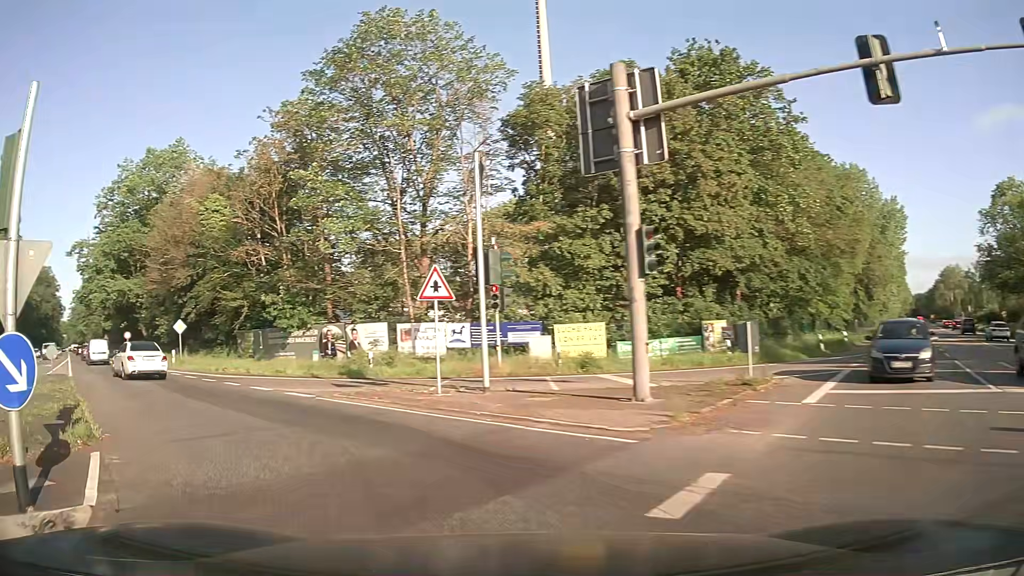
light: Day
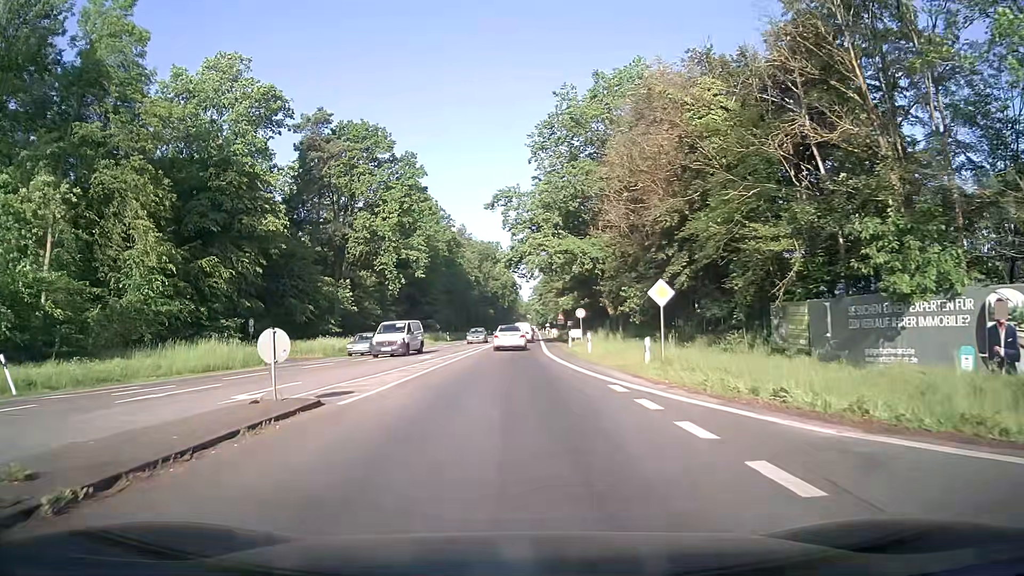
(-8.2, +17.8) m; -40°
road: secondary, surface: asphalt
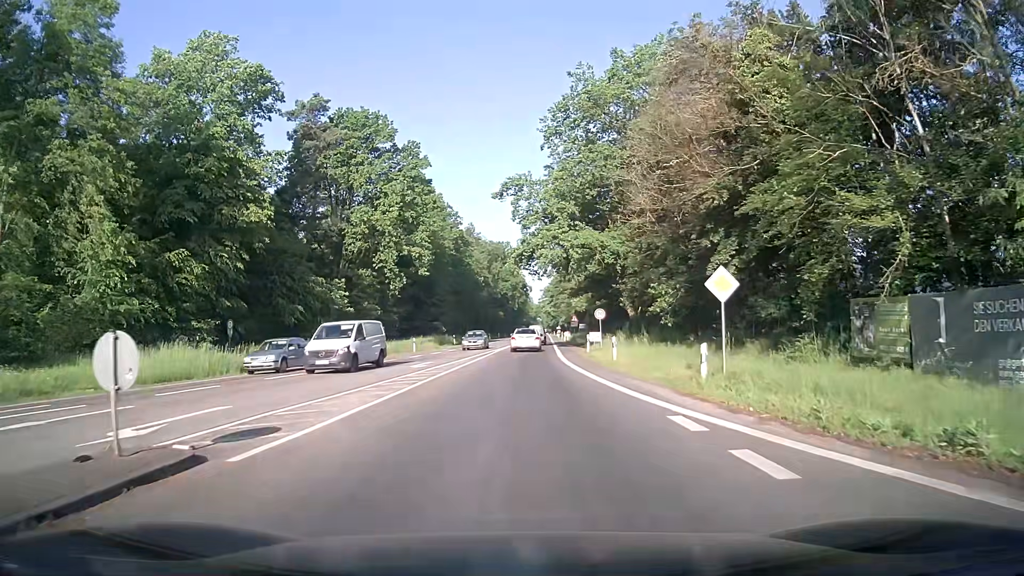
(0.0, +5.3) m; 0°
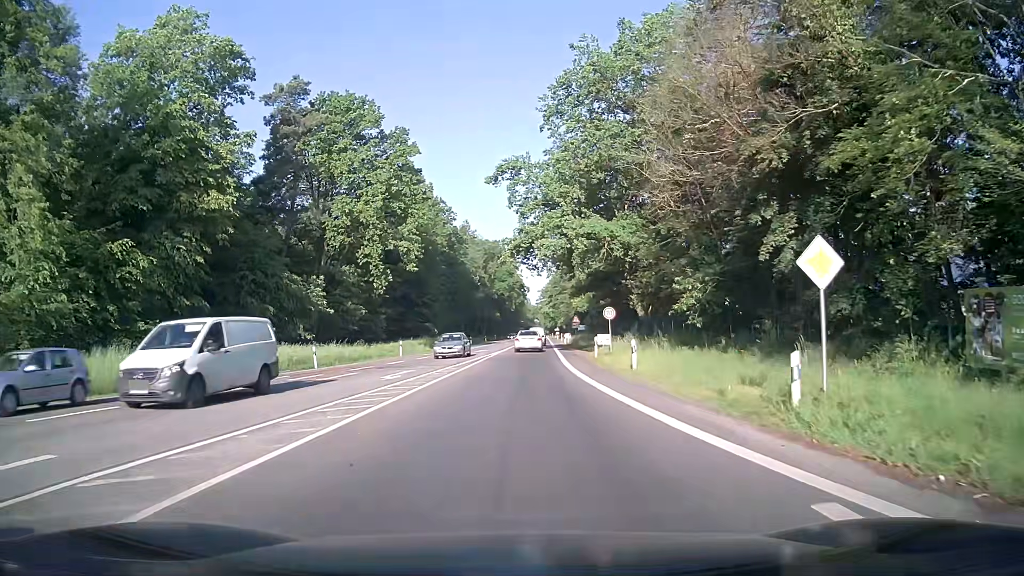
(0.0, +5.6) m; 0°
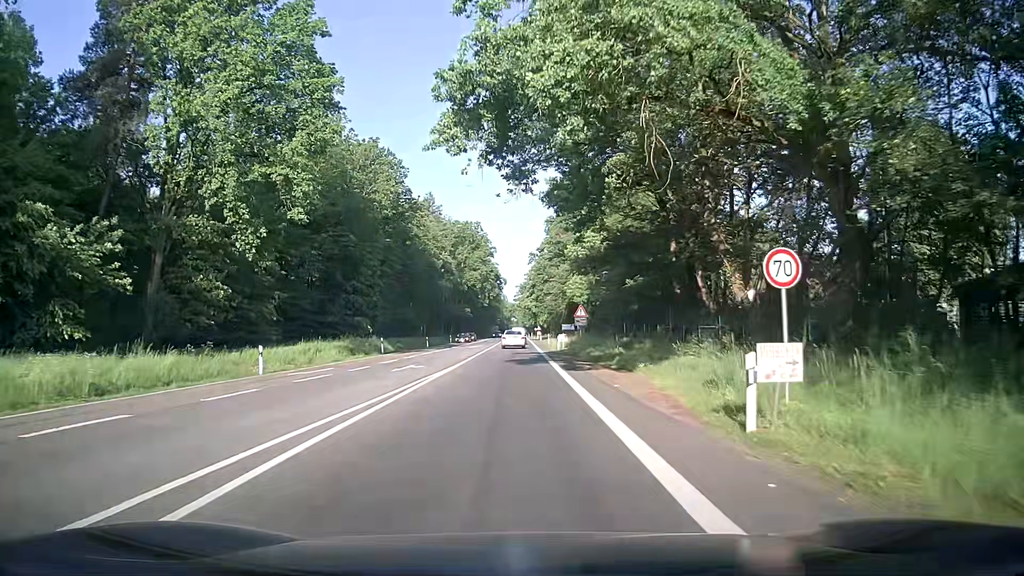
(+0.5, +26.5) m; +3°
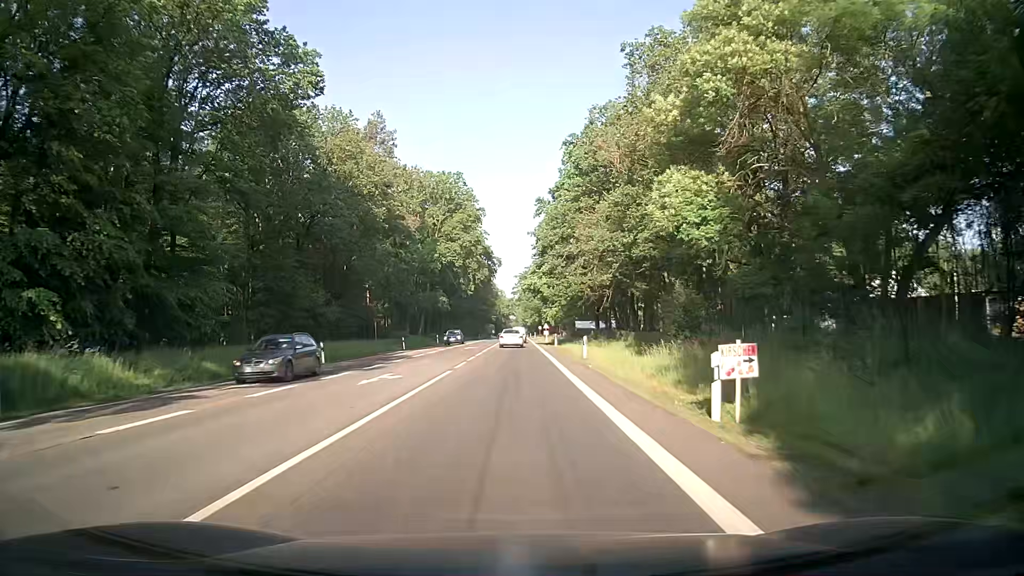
(-0.4, +42.3) m; -1°
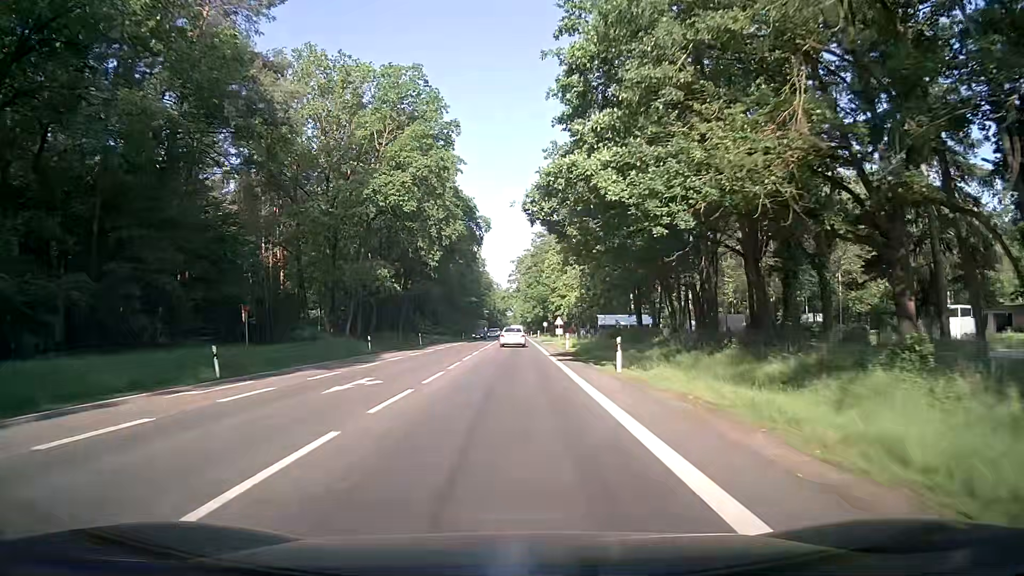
(+0.6, +38.7) m; 0°
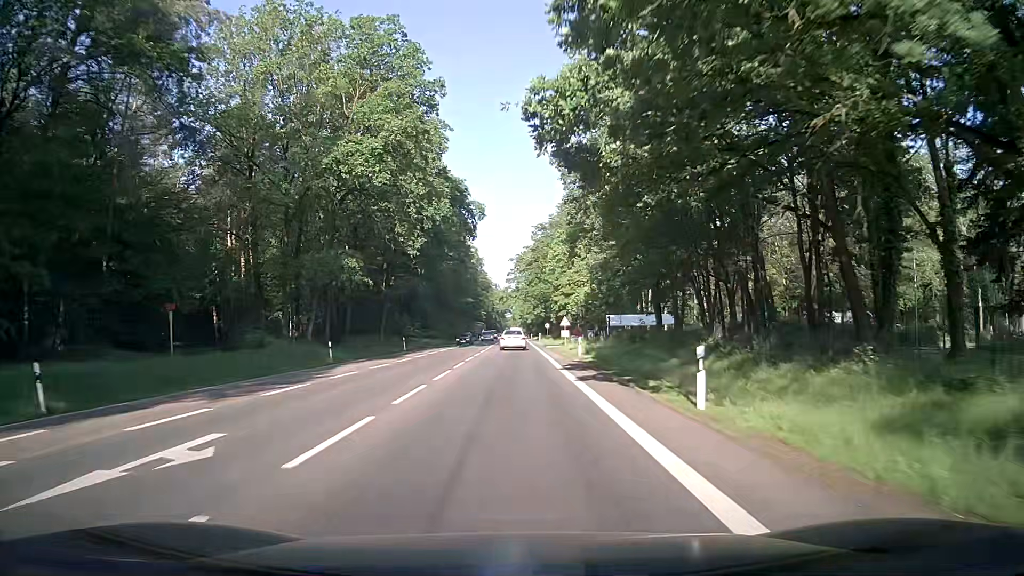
(+0.1, +9.9) m; 0°
(0, +10) (0, +20) (0, +30) (0, +40) (+1, +50) (+1, +60) (+1, +70) (+1, +80) (+1, +90) (+1, +100) m
